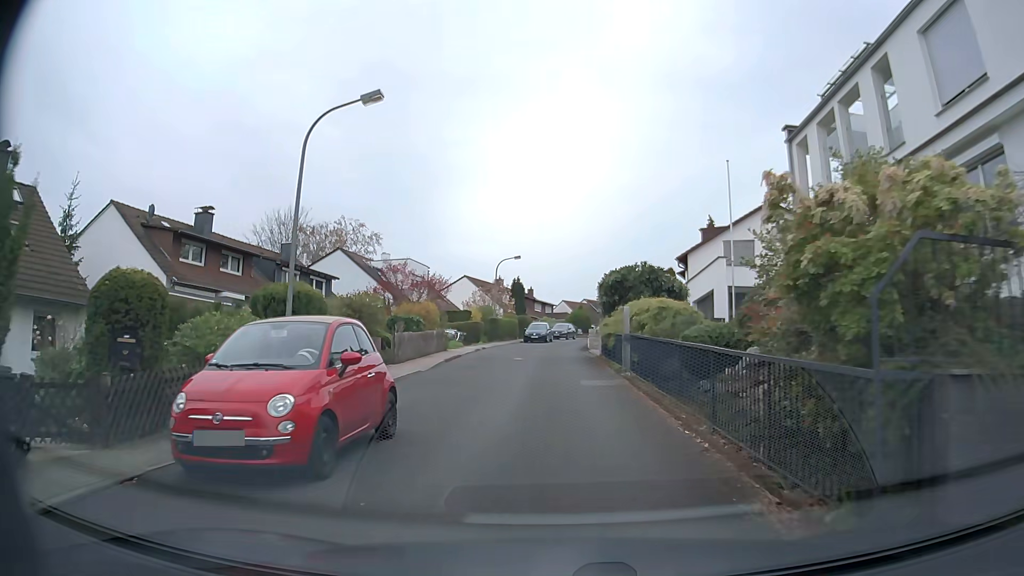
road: residential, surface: asphalt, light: Day
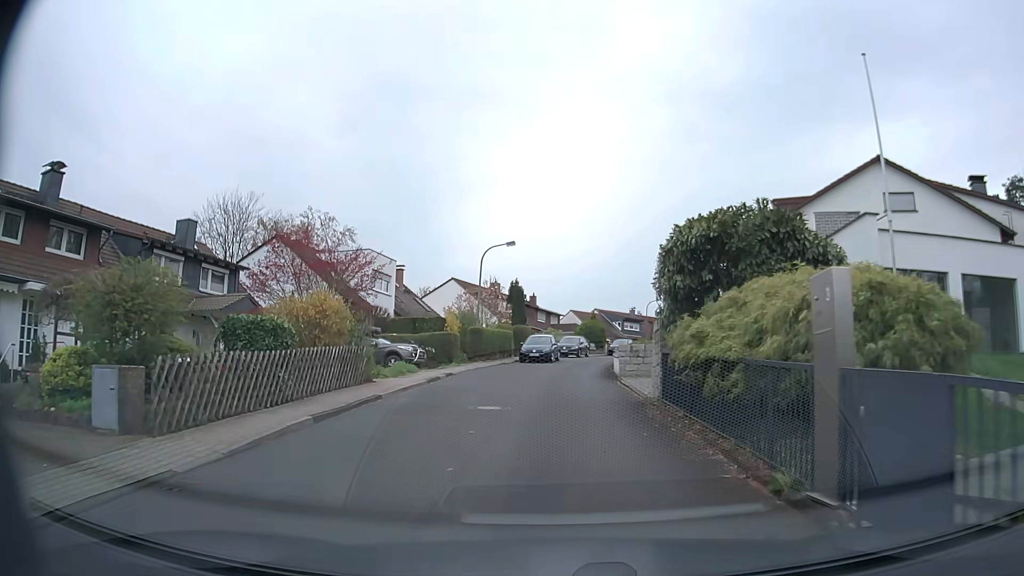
(0.0, +13.9) m; -1°
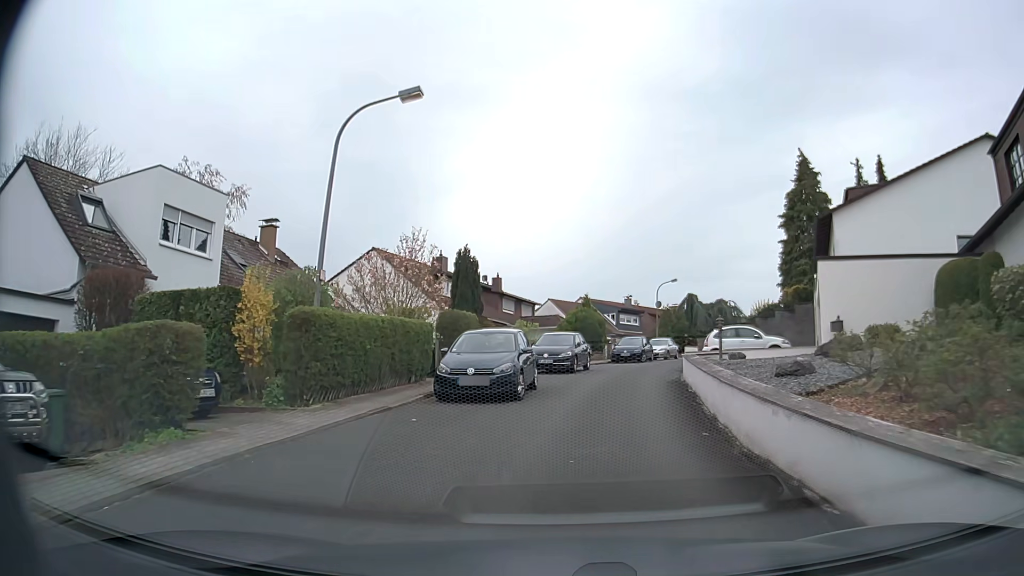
(+0.1, +22.0) m; +2°
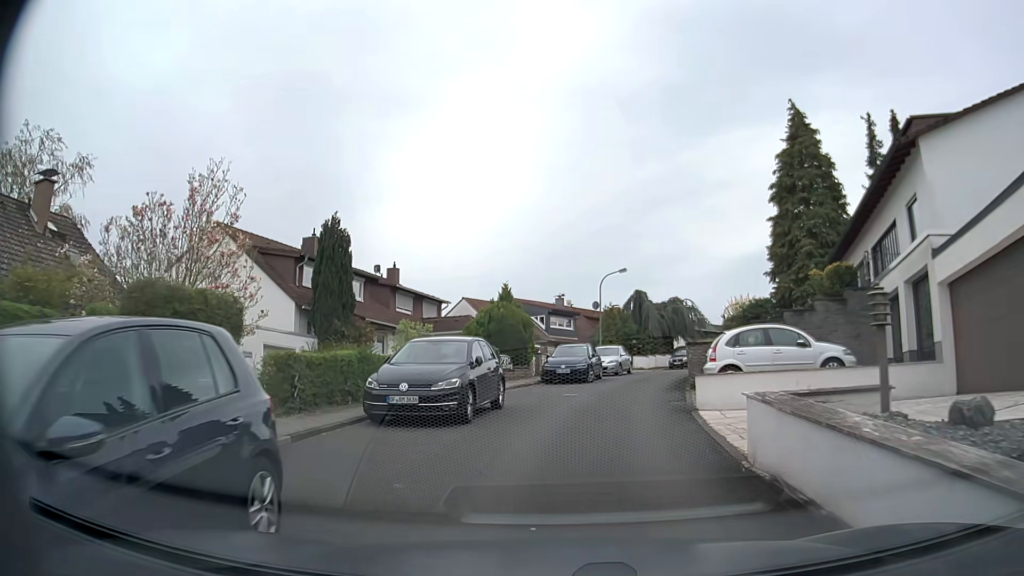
(+0.7, +12.5) m; +6°
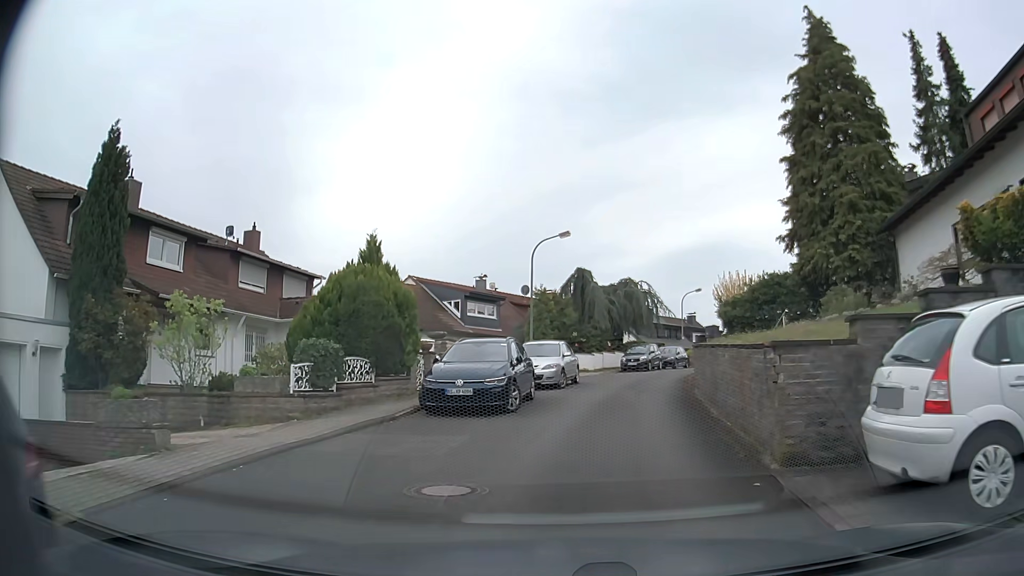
(+0.5, +11.9) m; +6°
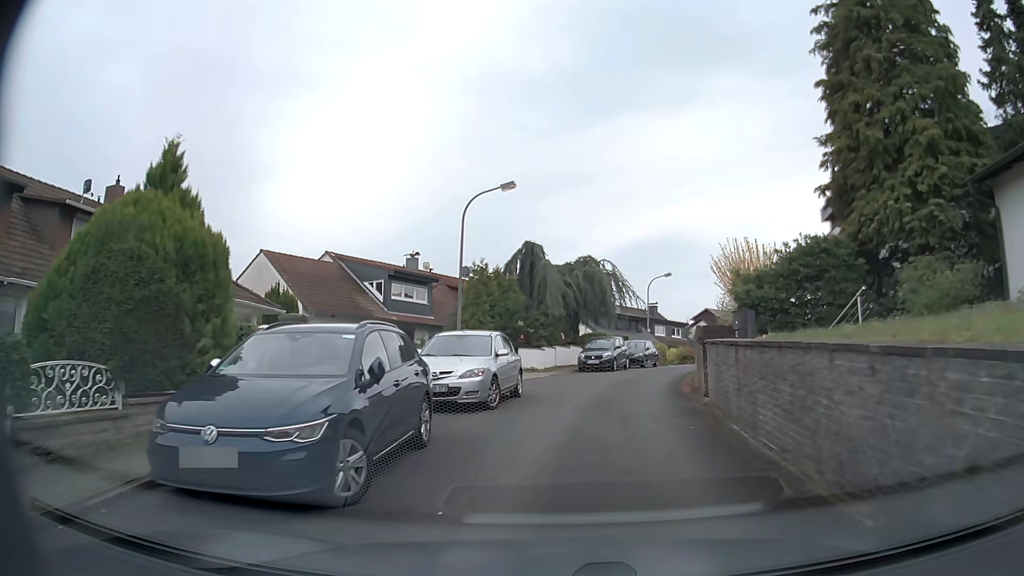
(+0.3, +7.9) m; +4°
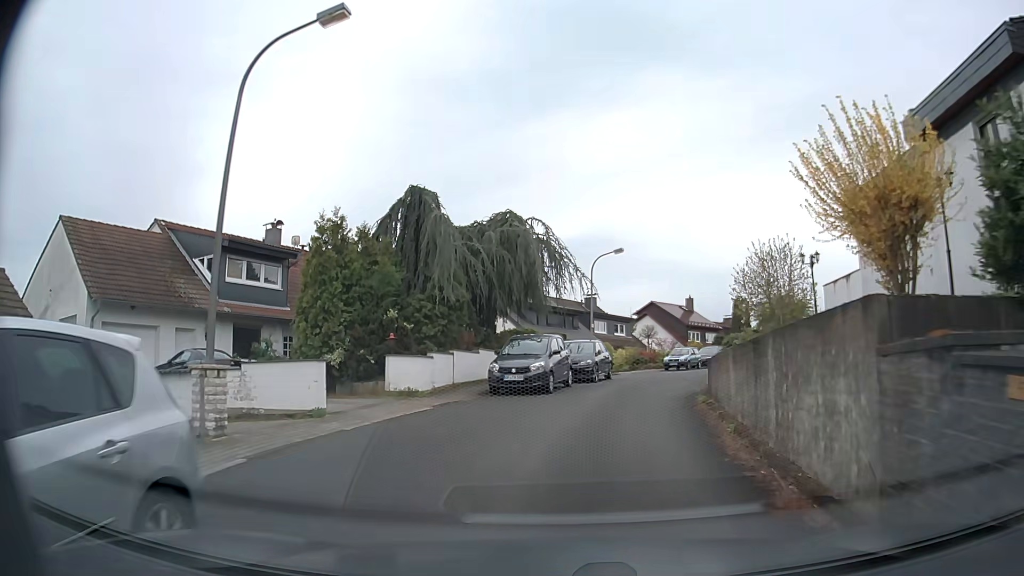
(+0.7, +12.0) m; +5°
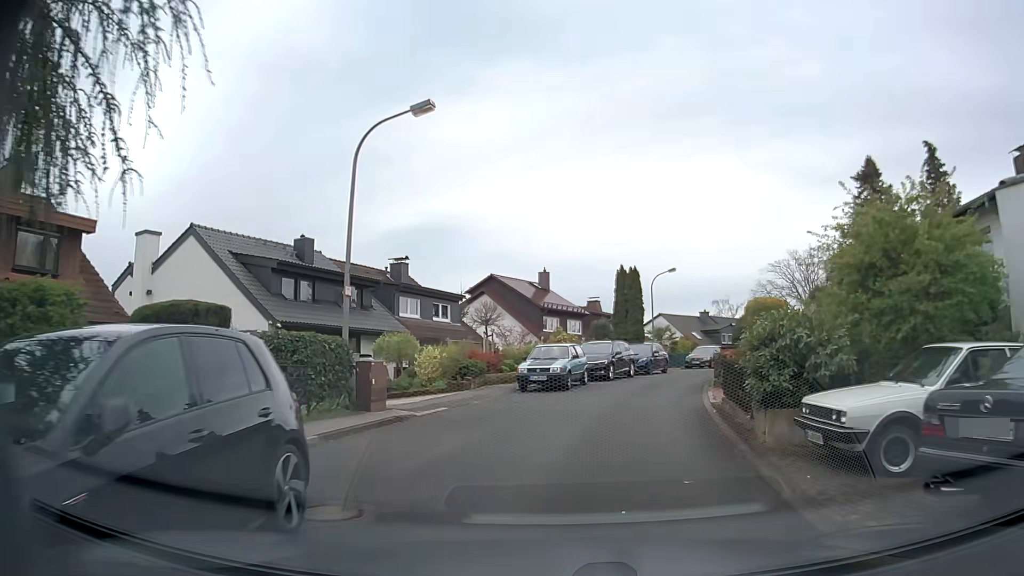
(+2.7, +20.4) m; +15°
(0, +10) (+2, +20) (+5, +29) (+9, +39) (+14, +47) (+20, +55) (+27, +62) (+34, +69) (+42, +75) (+51, +81) m
